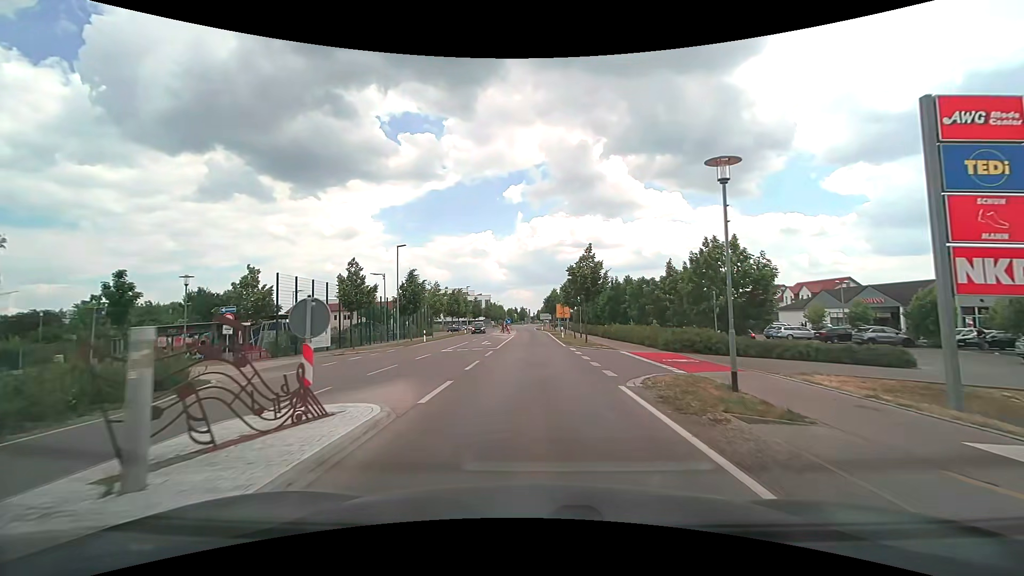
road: tertiary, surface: asphalt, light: Day
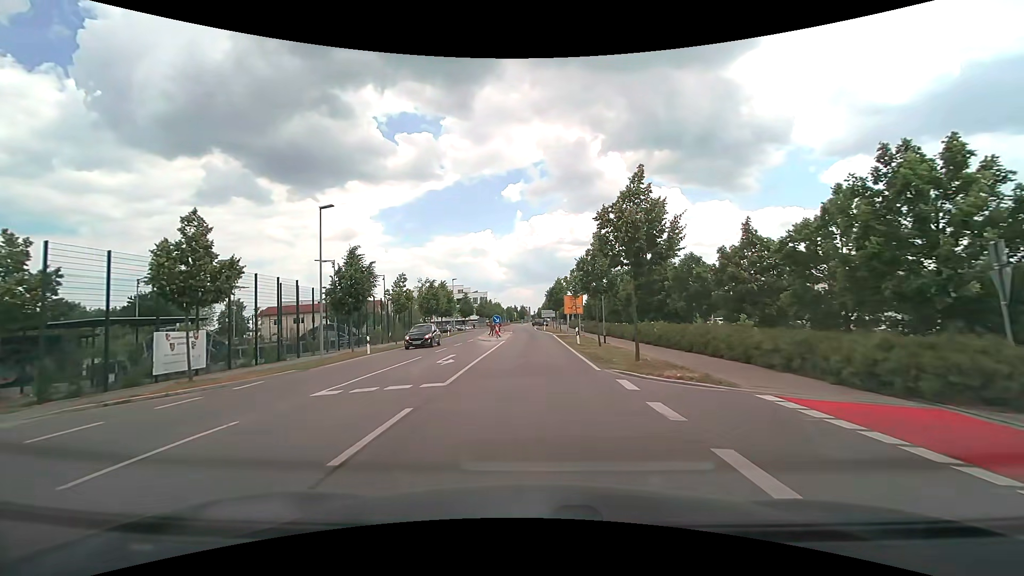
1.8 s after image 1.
(0.0, +15.0) m; 0°
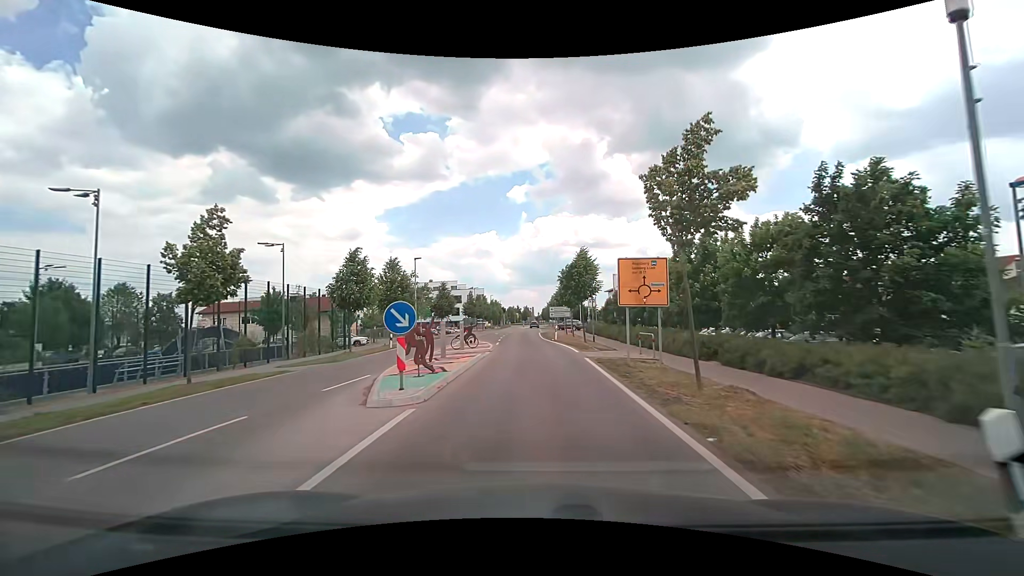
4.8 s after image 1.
(-0.3, +25.1) m; -1°
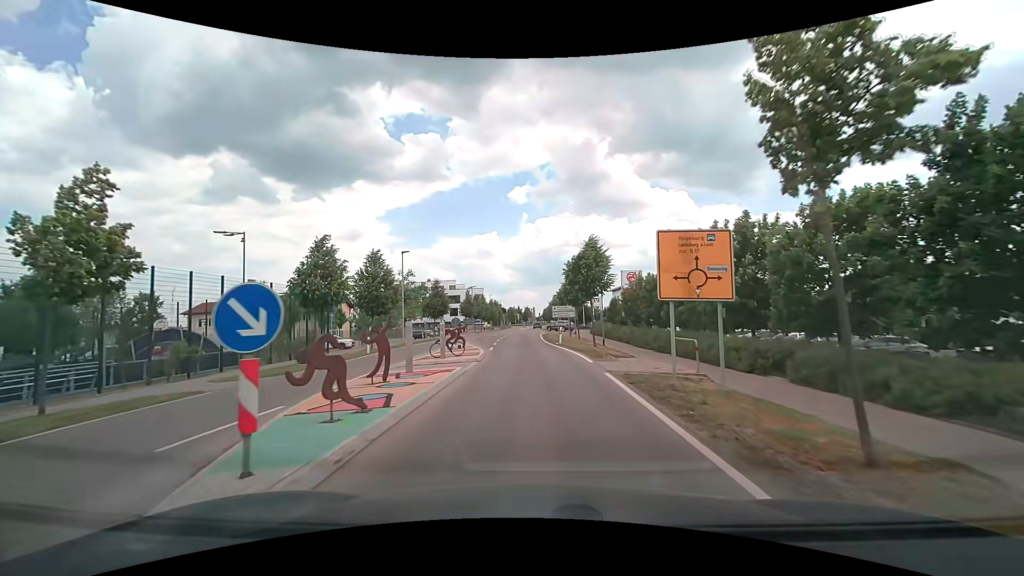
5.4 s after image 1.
(0.0, +4.9) m; +1°
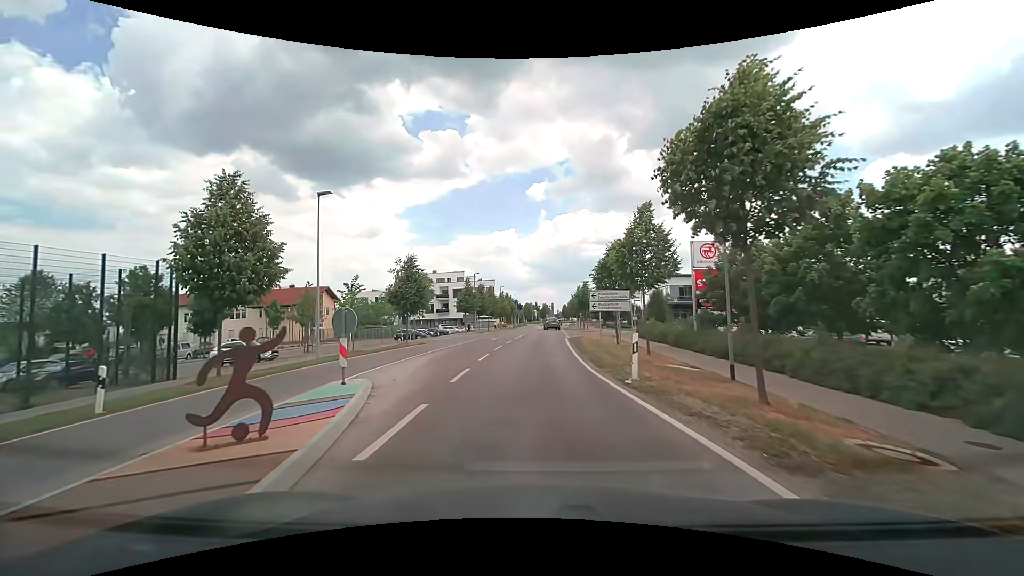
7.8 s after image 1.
(-0.4, +19.4) m; -2°
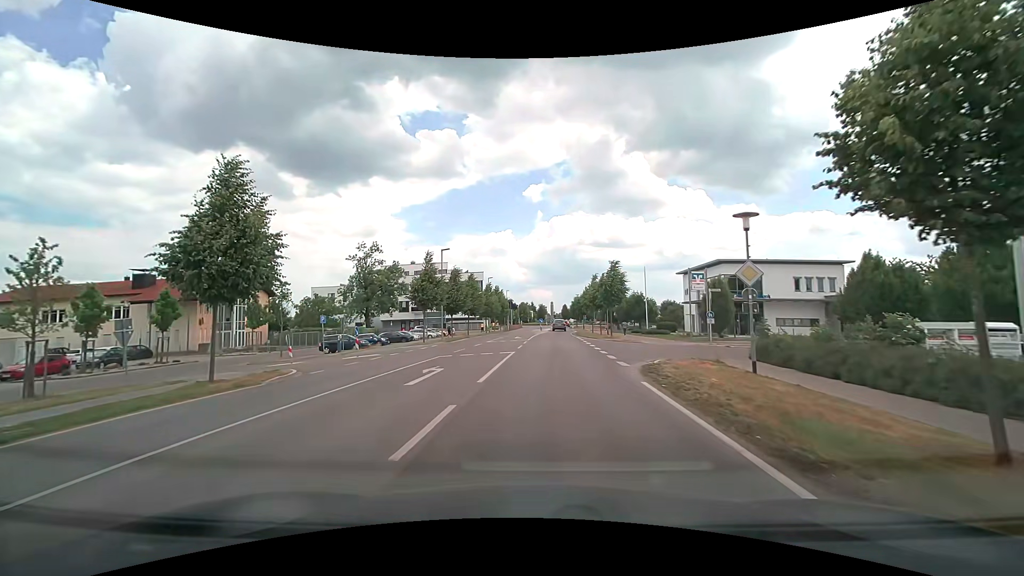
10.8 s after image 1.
(-0.4, +23.9) m; 0°
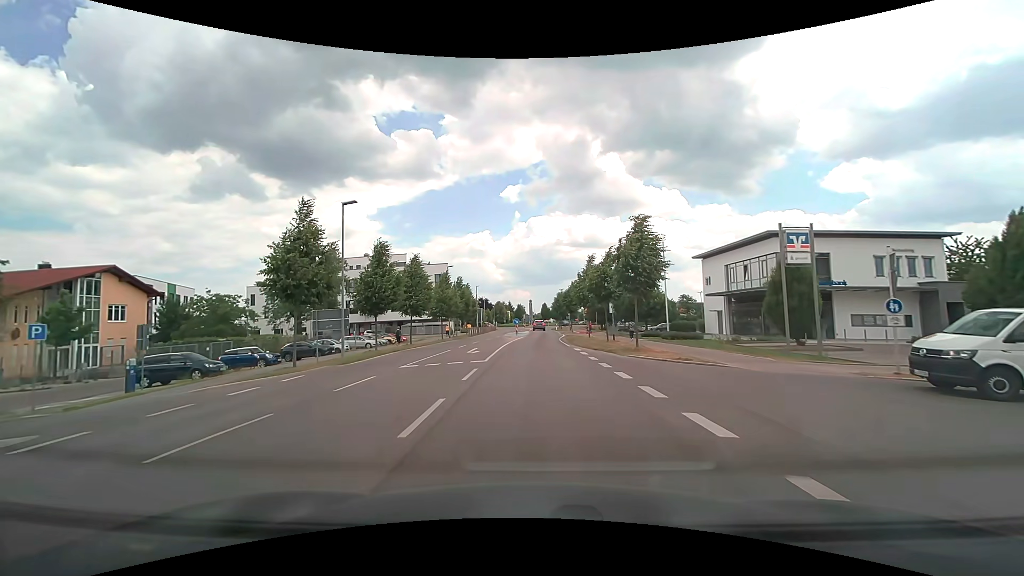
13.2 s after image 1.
(+0.5, +18.3) m; +3°
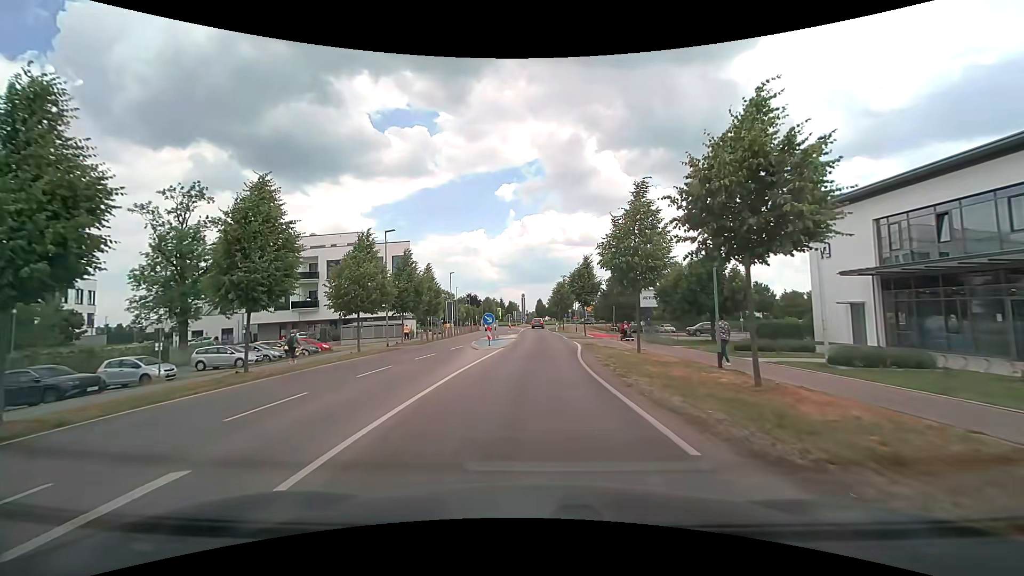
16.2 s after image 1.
(+0.2, +23.0) m; +1°
(0, +10) (0, +20) (+1, +30) (+1, +40) (+1, +50) (0, +60) (0, +70) (0, +80) (+1, +90) (+3, +100) m
